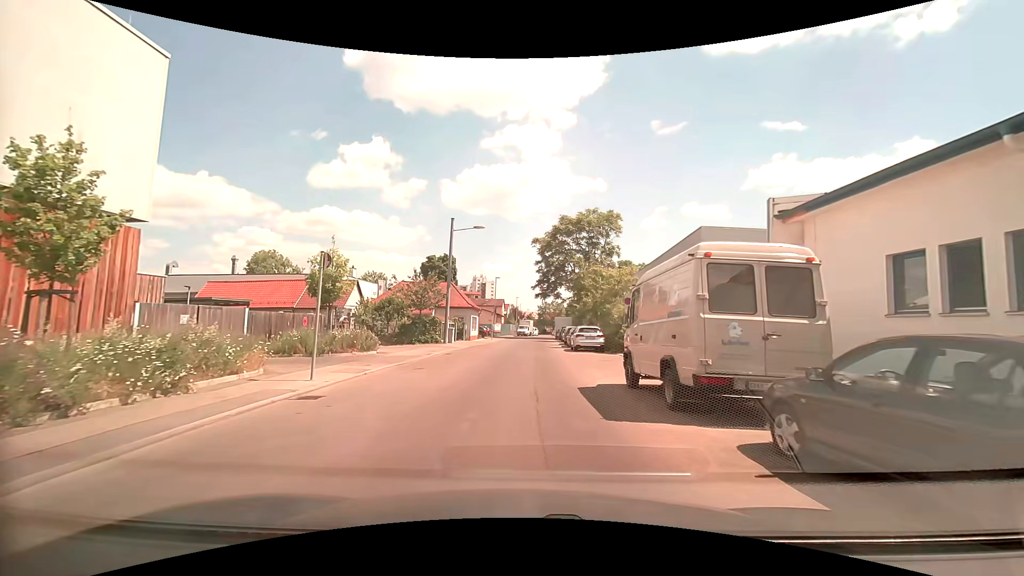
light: Day
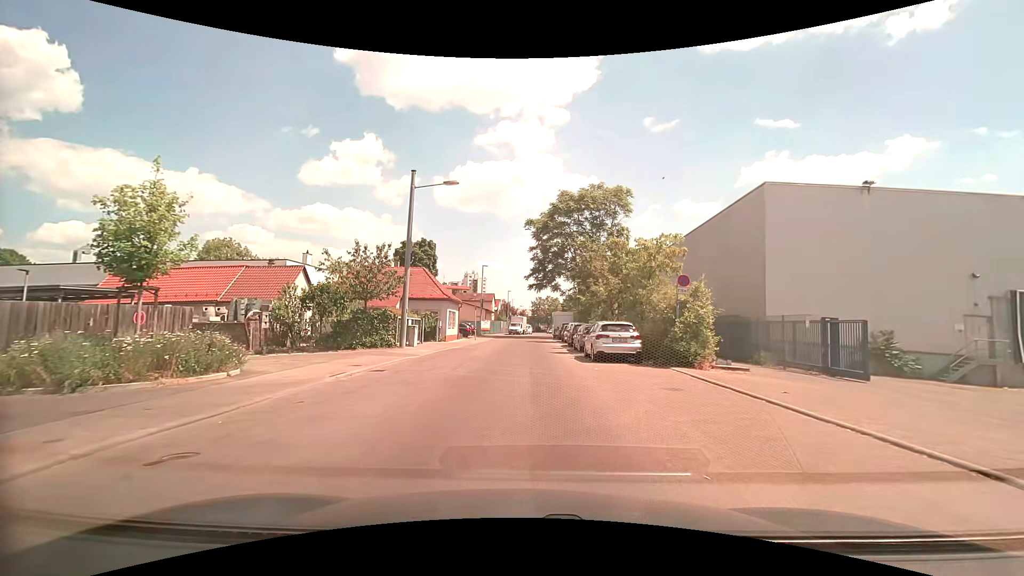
(+0.2, +10.6) m; +1°
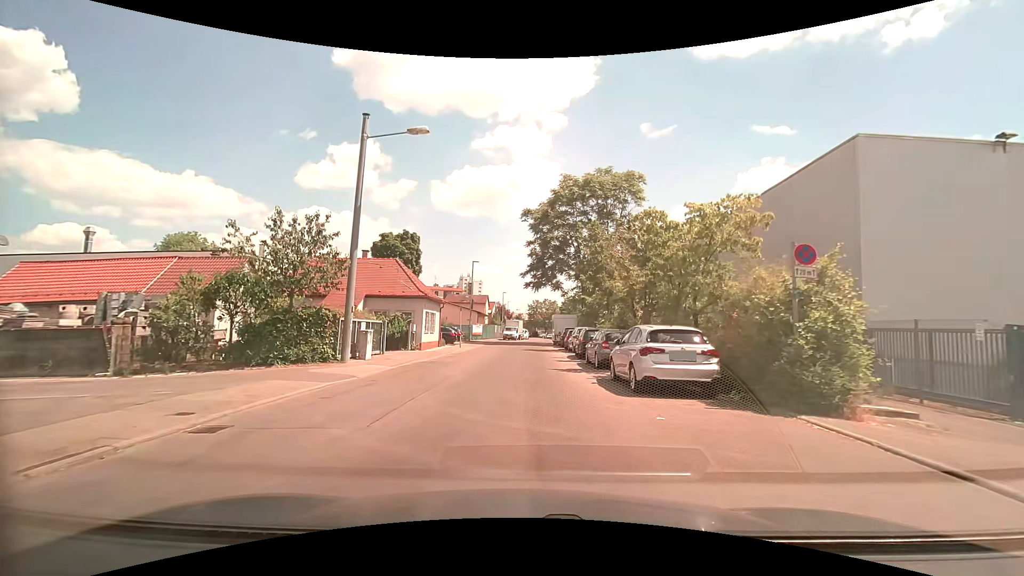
(0.0, +7.5) m; +1°
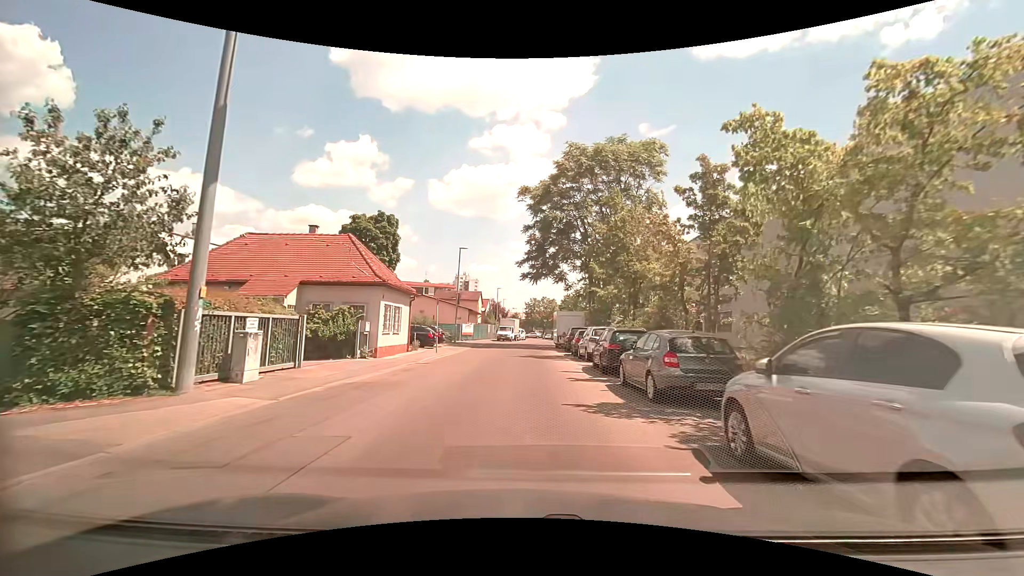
(0.0, +8.2) m; 0°
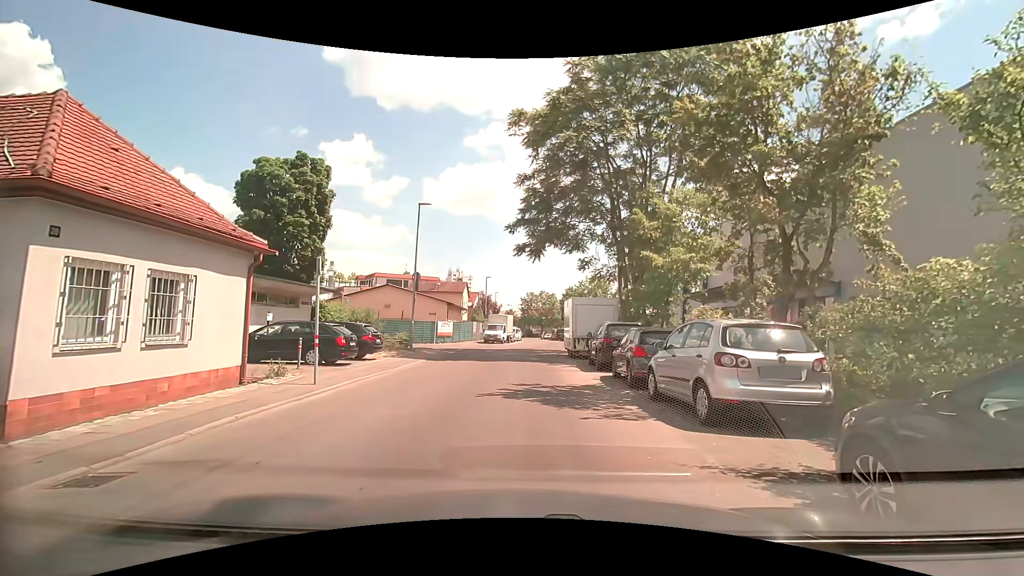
(+0.1, +14.0) m; 0°
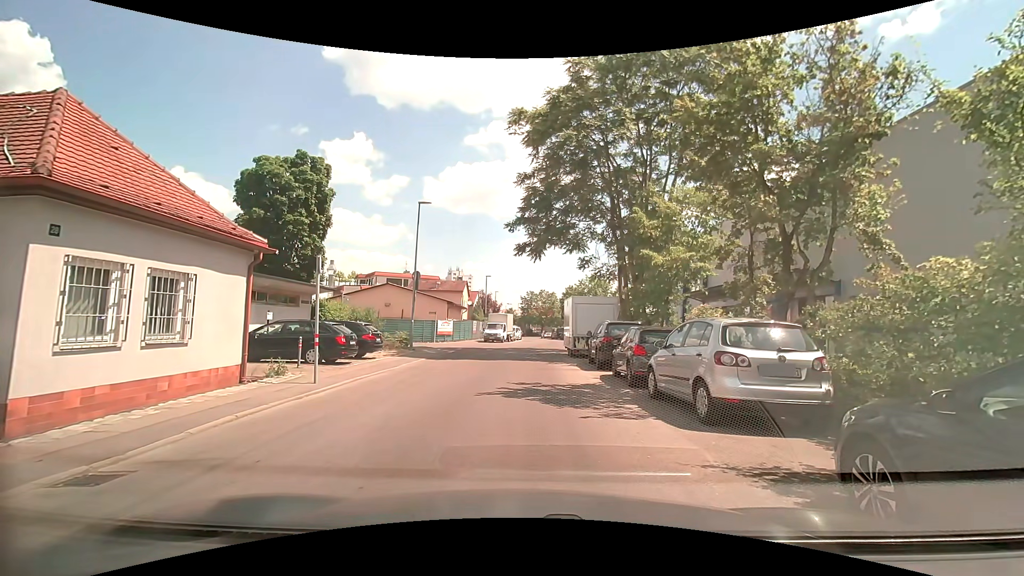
(0.0, 0.0) m; 0°
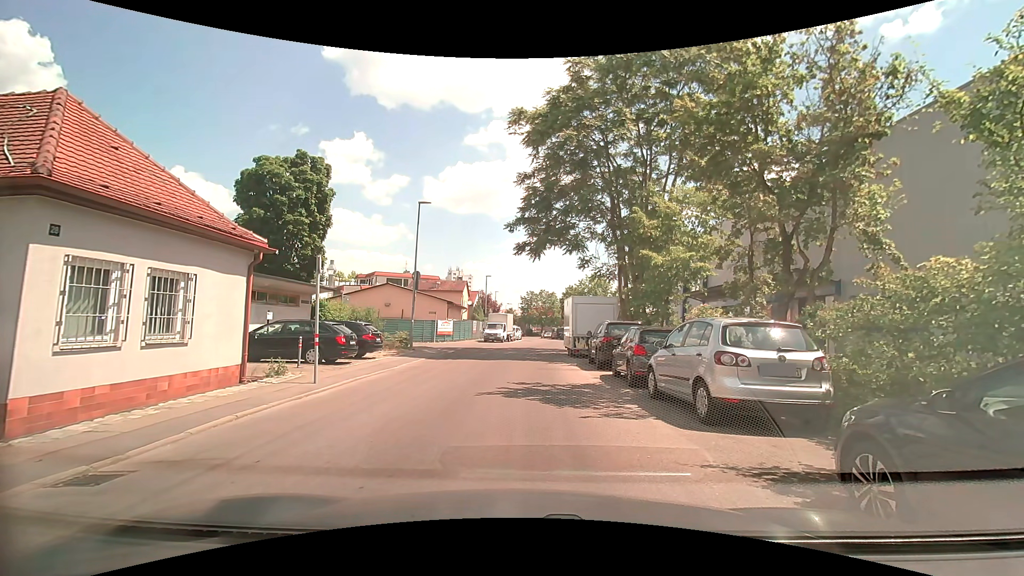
(0.0, 0.0) m; 0°
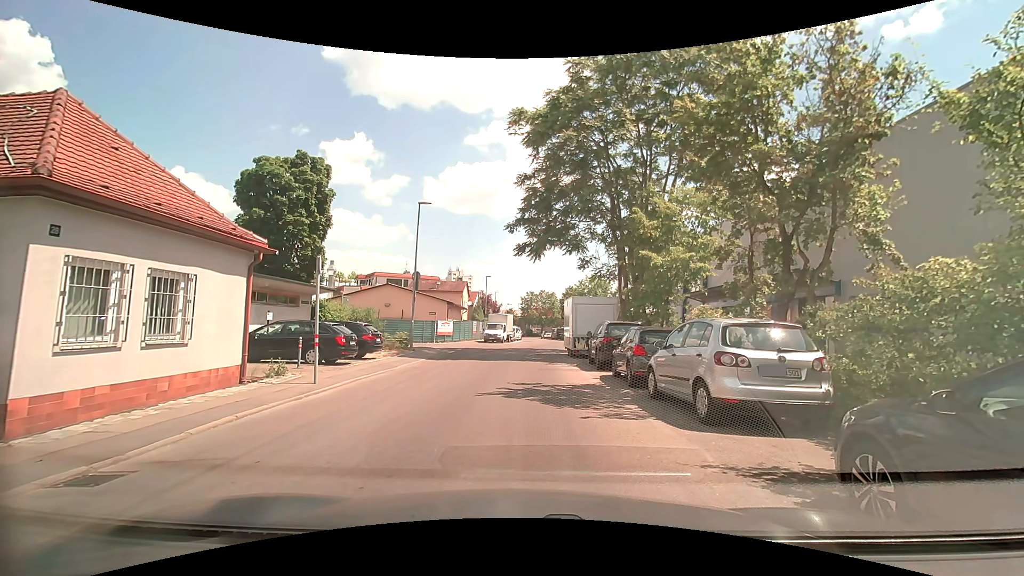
(0.0, 0.0) m; 0°
